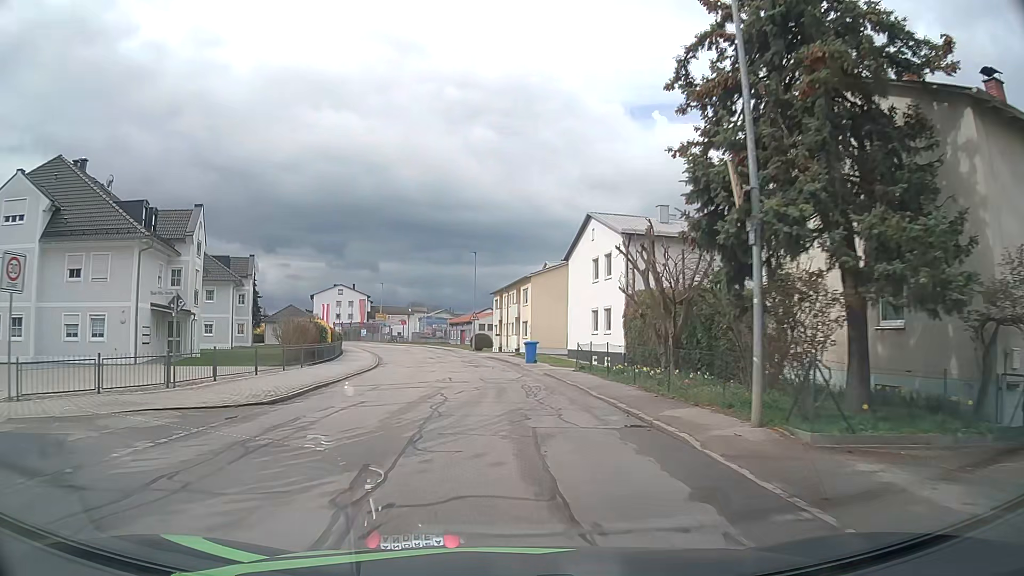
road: unclassified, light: Day
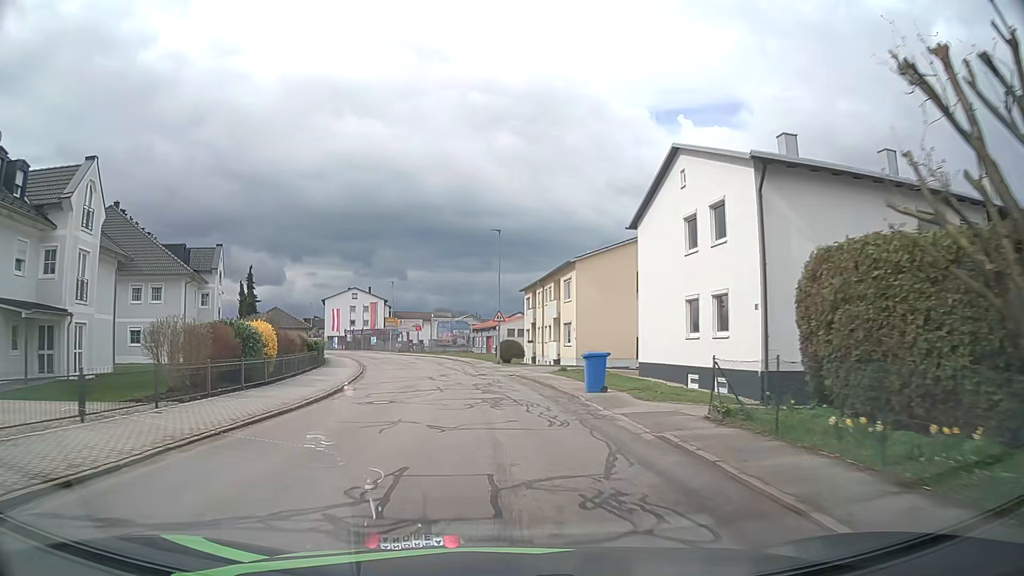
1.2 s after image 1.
(-0.3, +14.6) m; -2°
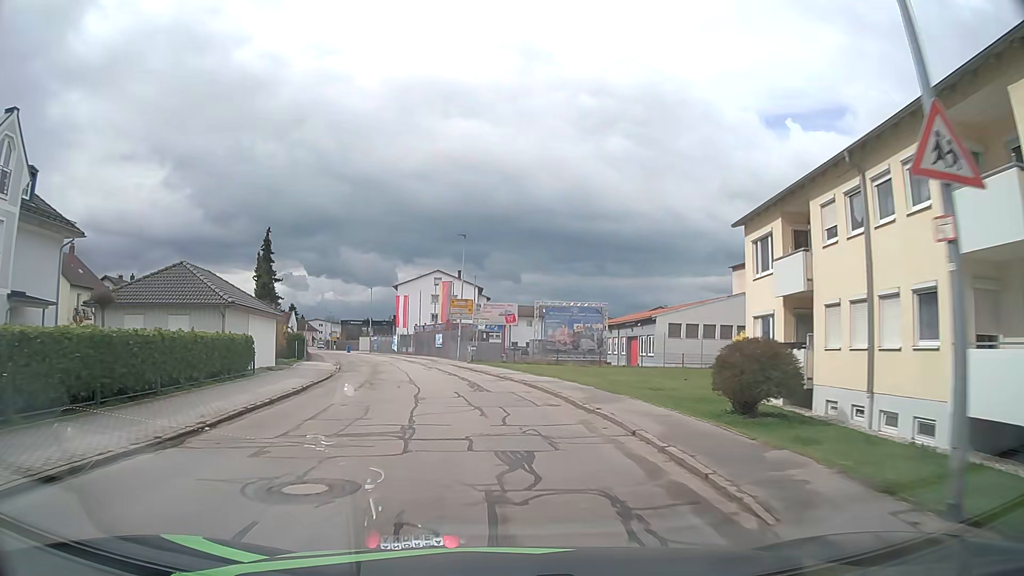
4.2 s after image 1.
(-3.0, +36.3) m; -9°
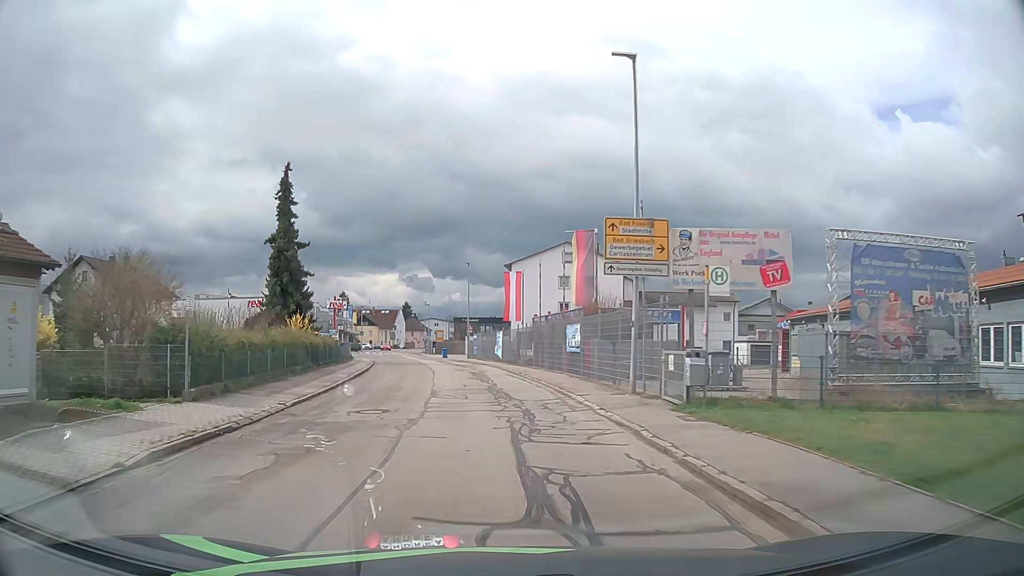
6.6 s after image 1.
(-2.9, +28.9) m; -11°
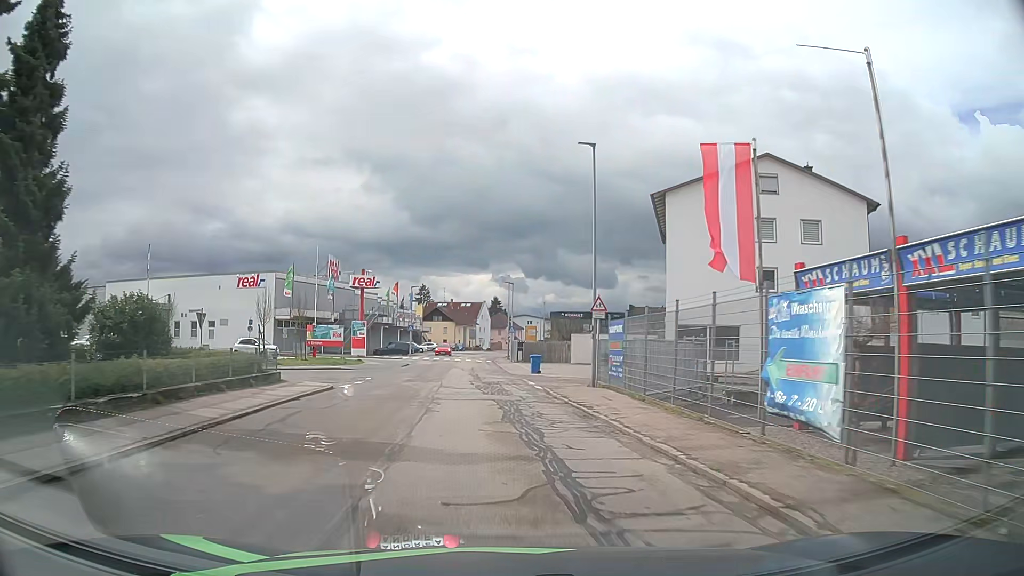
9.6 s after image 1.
(-3.2, +36.5) m; -9°
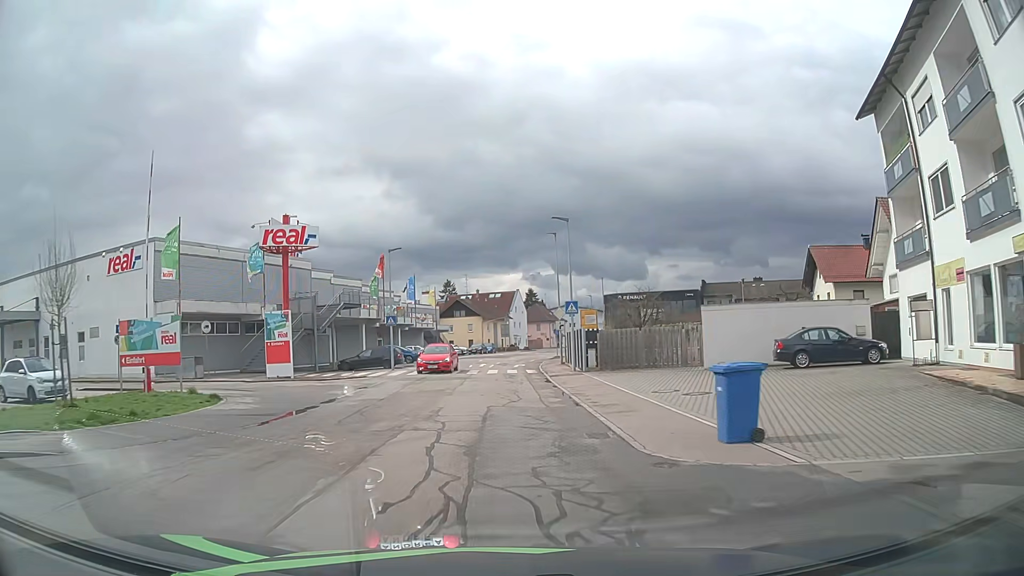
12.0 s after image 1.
(-0.8, +29.7) m; -3°
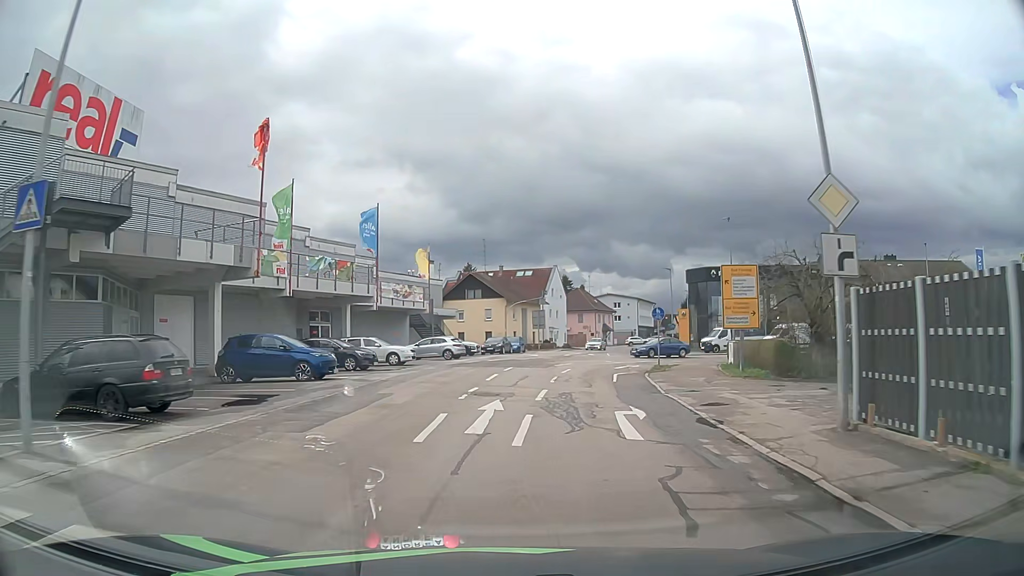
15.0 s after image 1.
(-0.6, +33.5) m; -2°
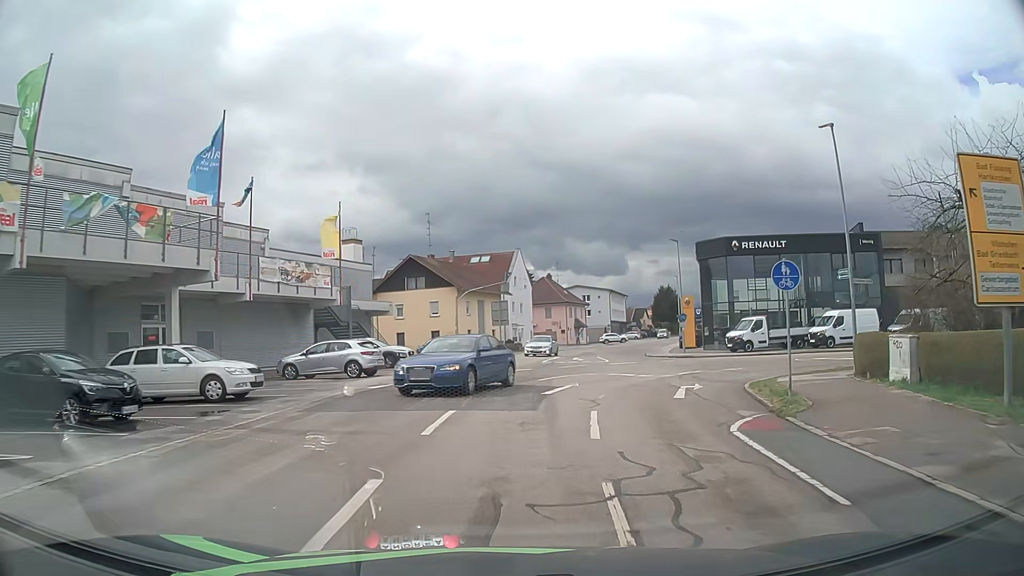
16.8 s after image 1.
(+0.3, +17.2) m; +3°
(0, +10) (+2, +20) (+6, +29) (+7, +39) (+8, +49) (+11, +59) (+14, +68) (+17, +78) (+20, +87) (+24, +97) m
